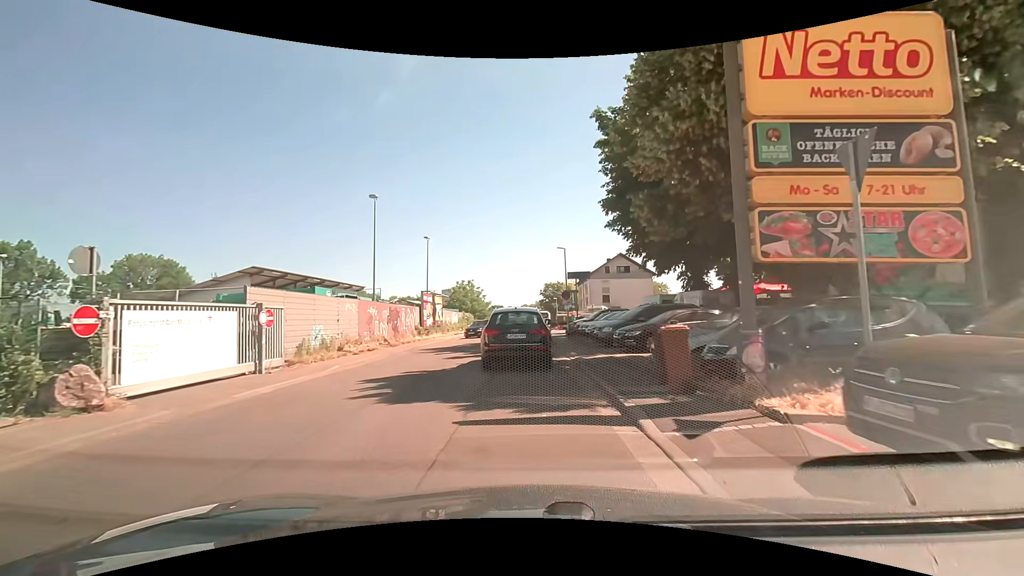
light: Day
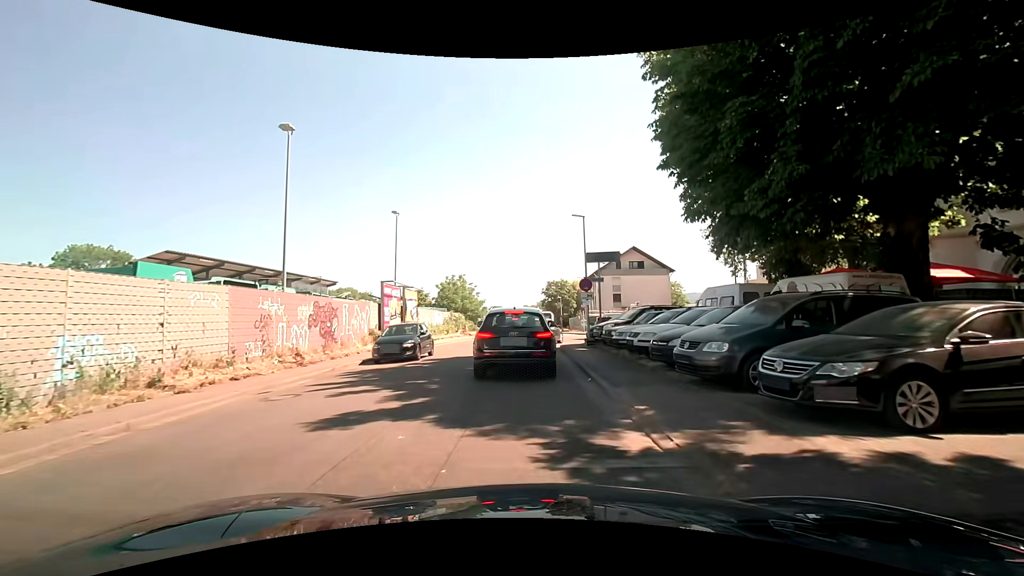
(-0.1, +10.8) m; -1°
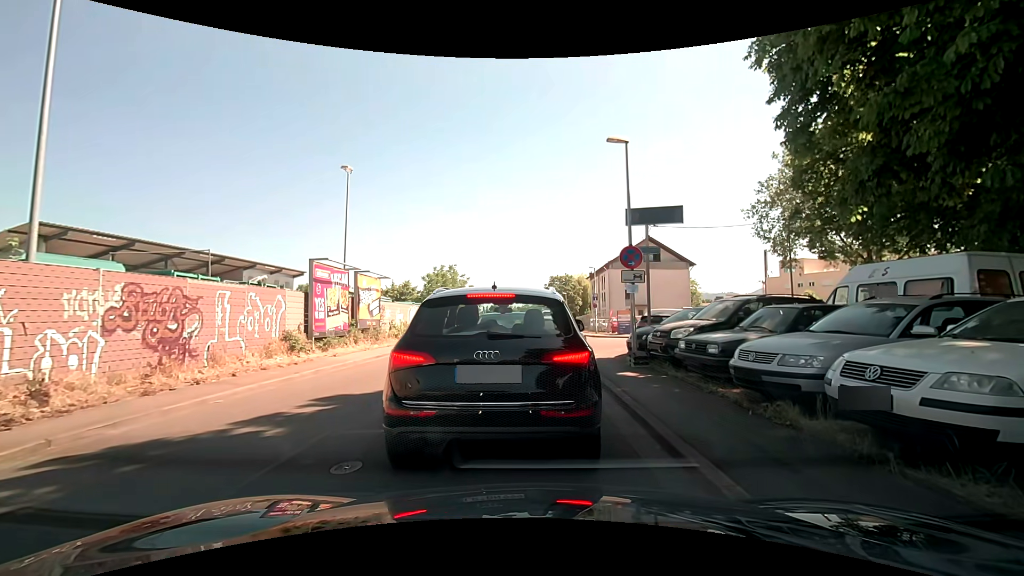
(+0.1, +8.9) m; 0°
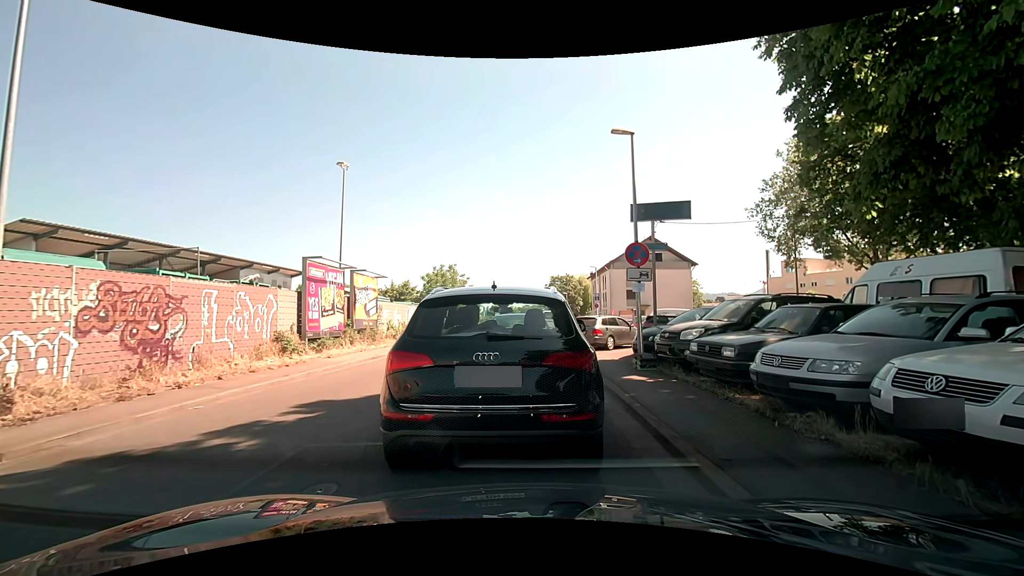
(0.0, +0.6) m; 0°
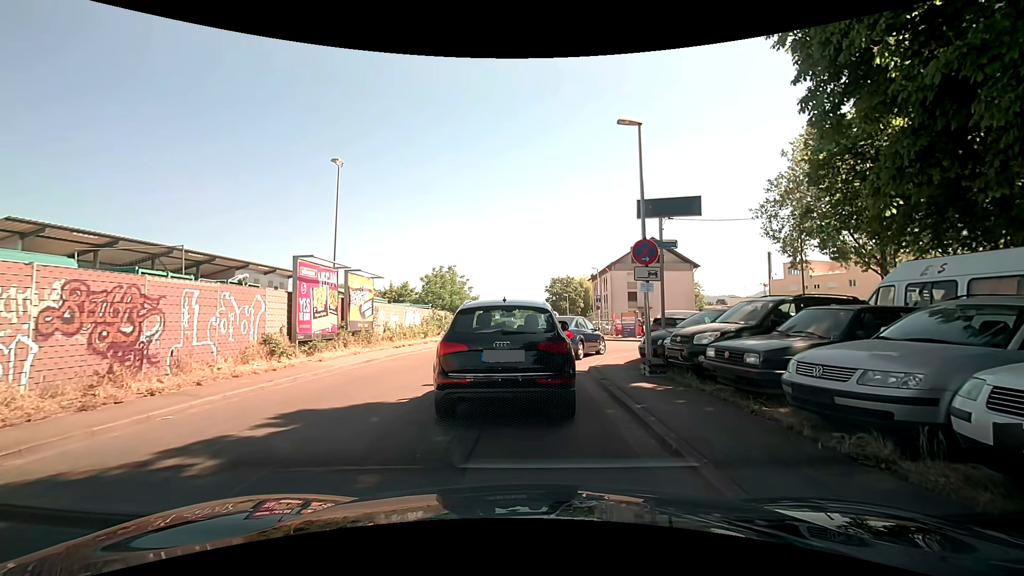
(0.0, +0.9) m; 0°
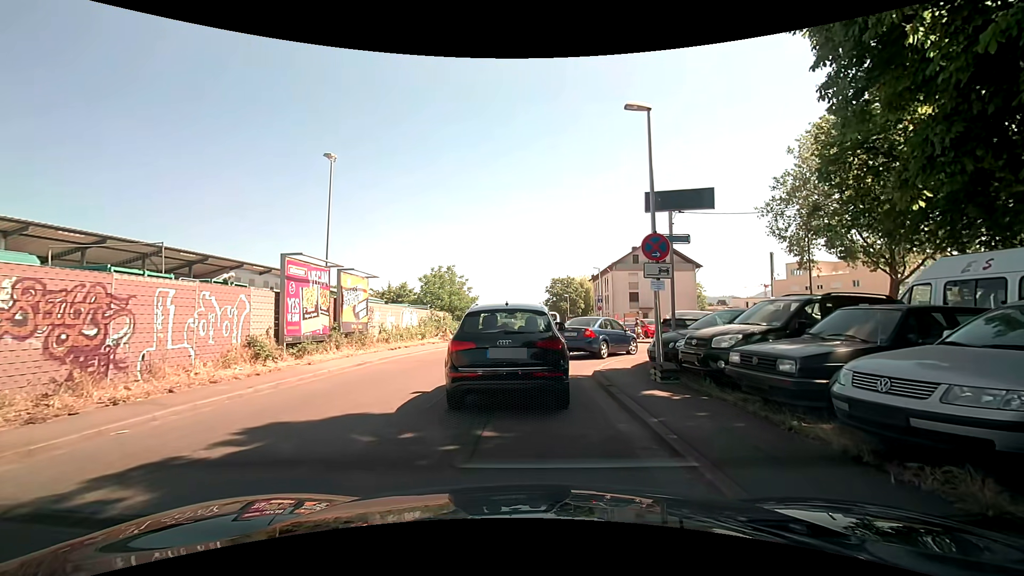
(0.0, +1.0) m; 0°
